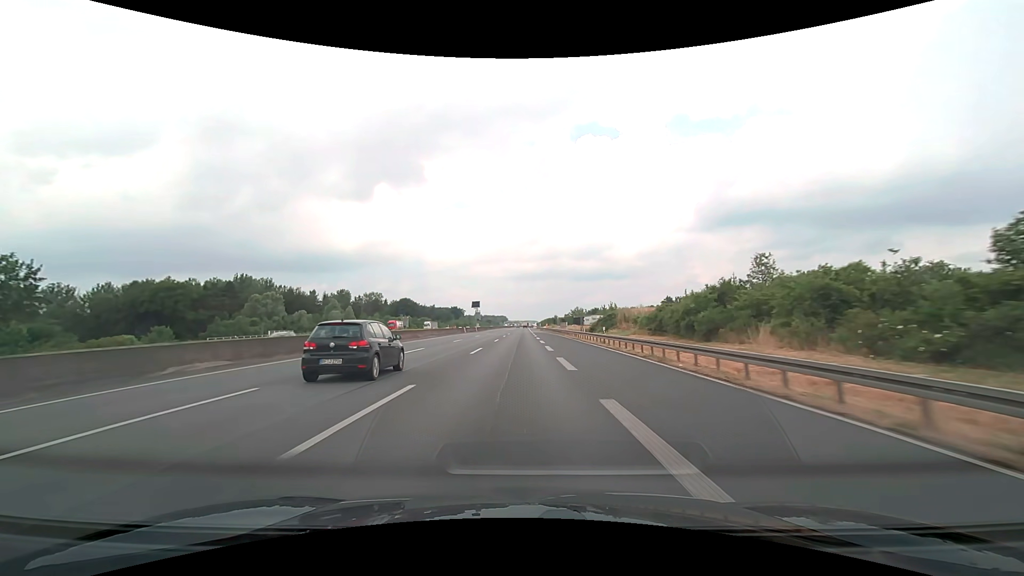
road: motorway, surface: asphalt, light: Day
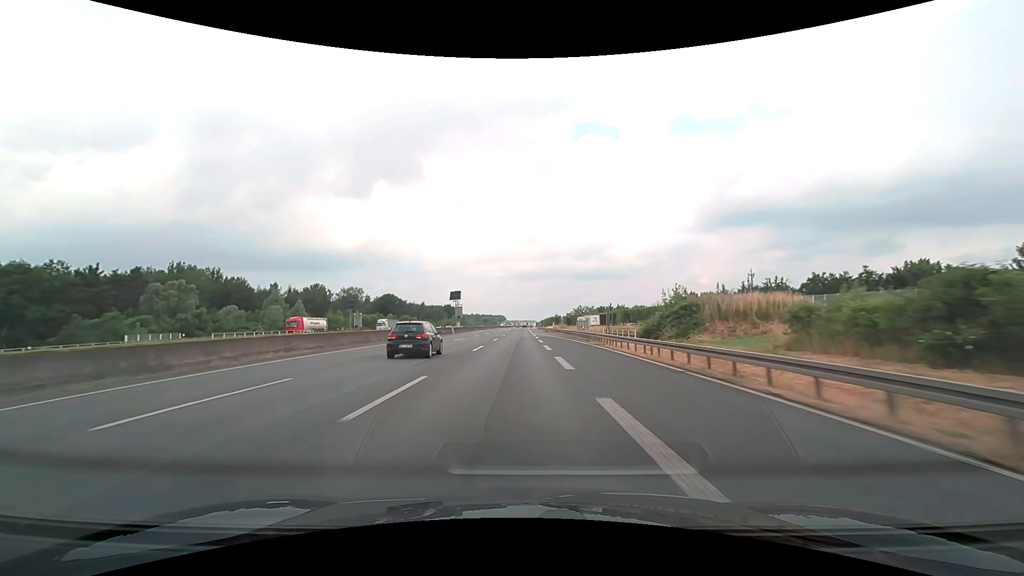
(+0.1, +35.6) m; 0°
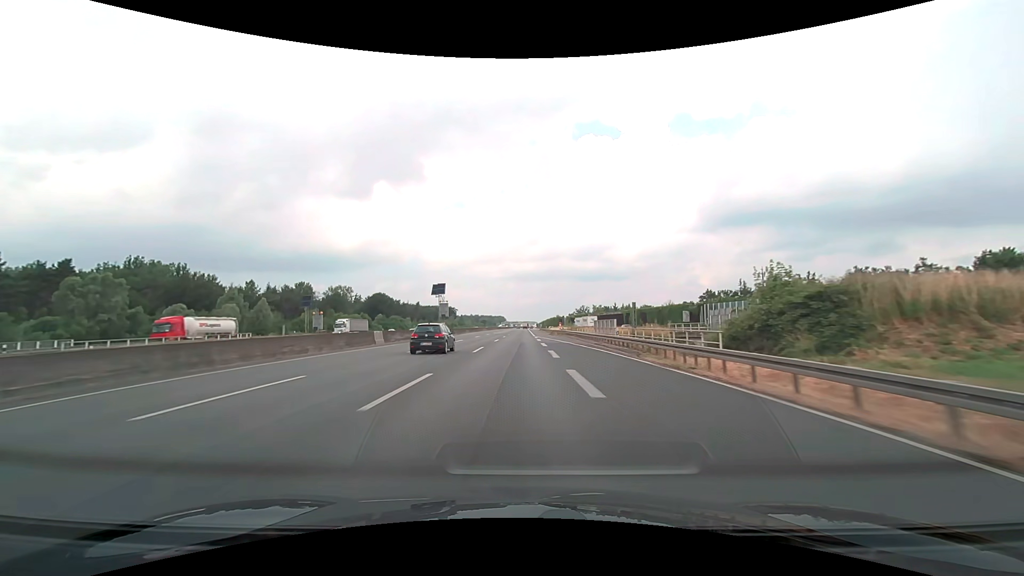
(0.0, +17.8) m; 0°
